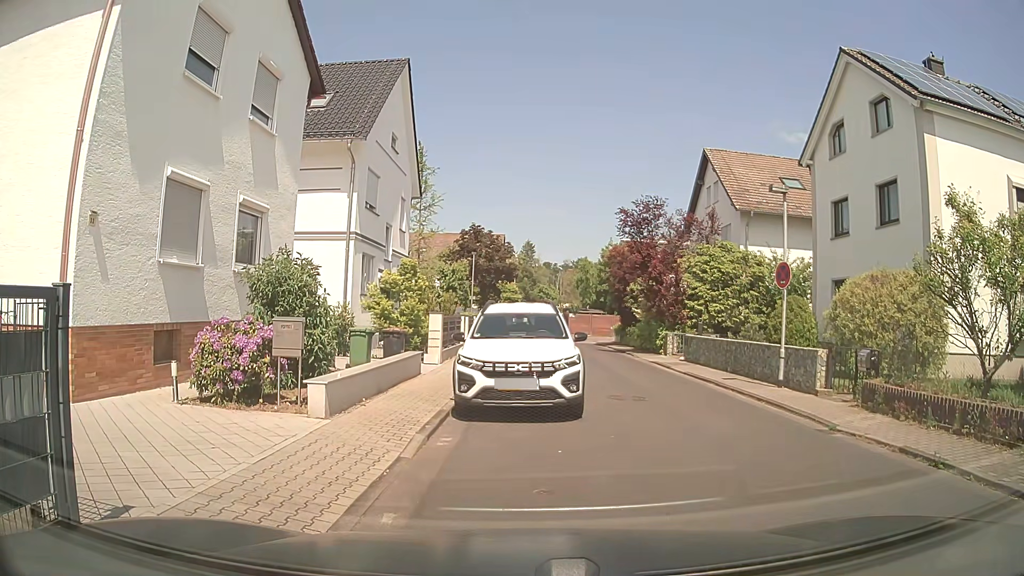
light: Day
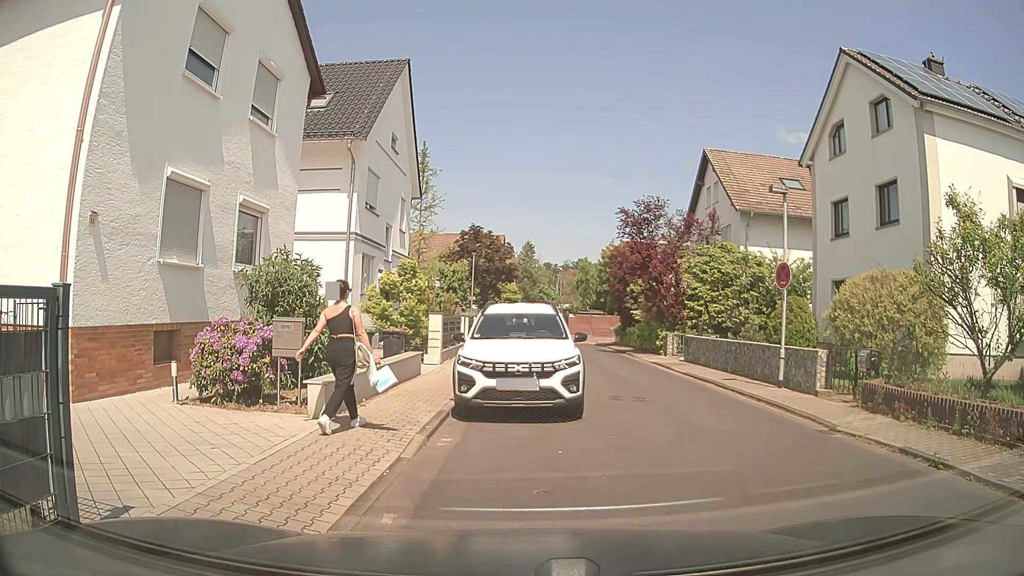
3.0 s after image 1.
(0.0, 0.0) m; 0°
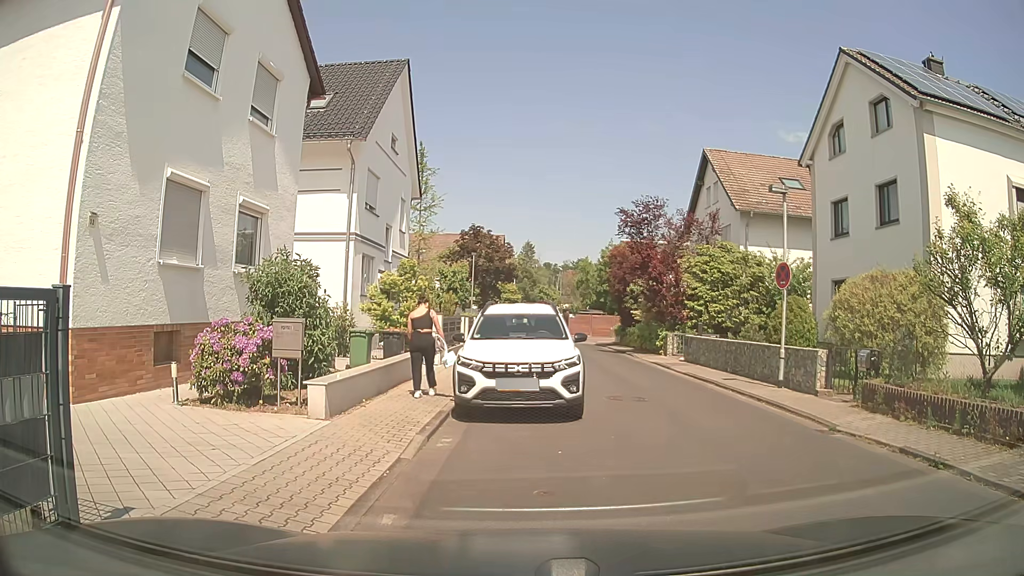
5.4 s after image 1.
(0.0, 0.0) m; 0°
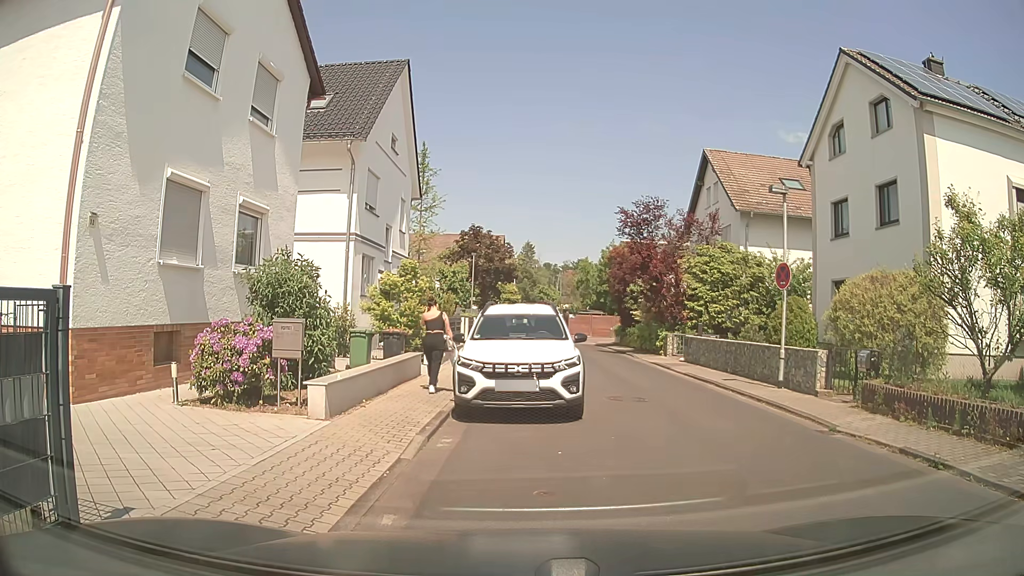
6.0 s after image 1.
(0.0, 0.0) m; 0°
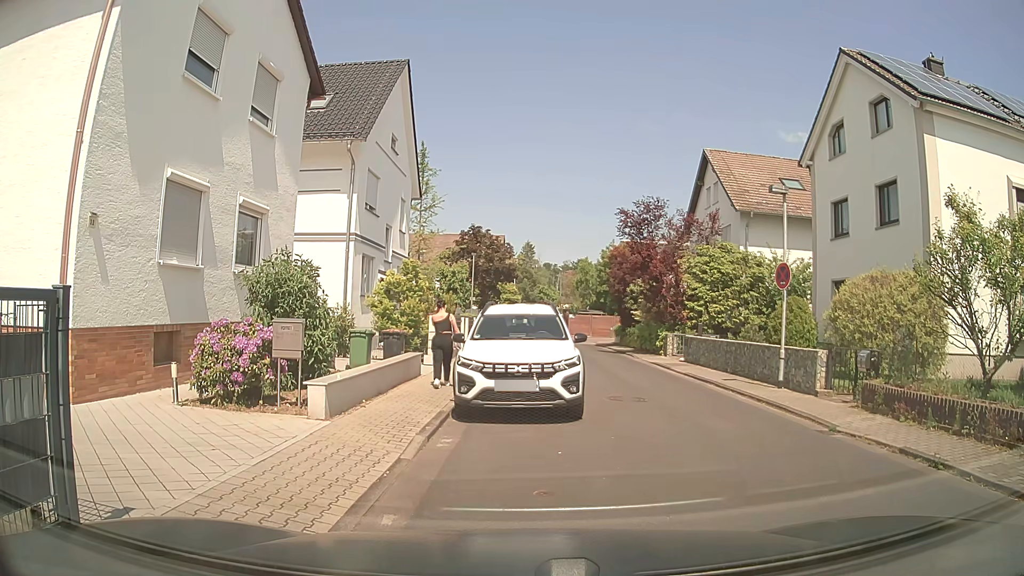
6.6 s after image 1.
(0.0, 0.0) m; 0°
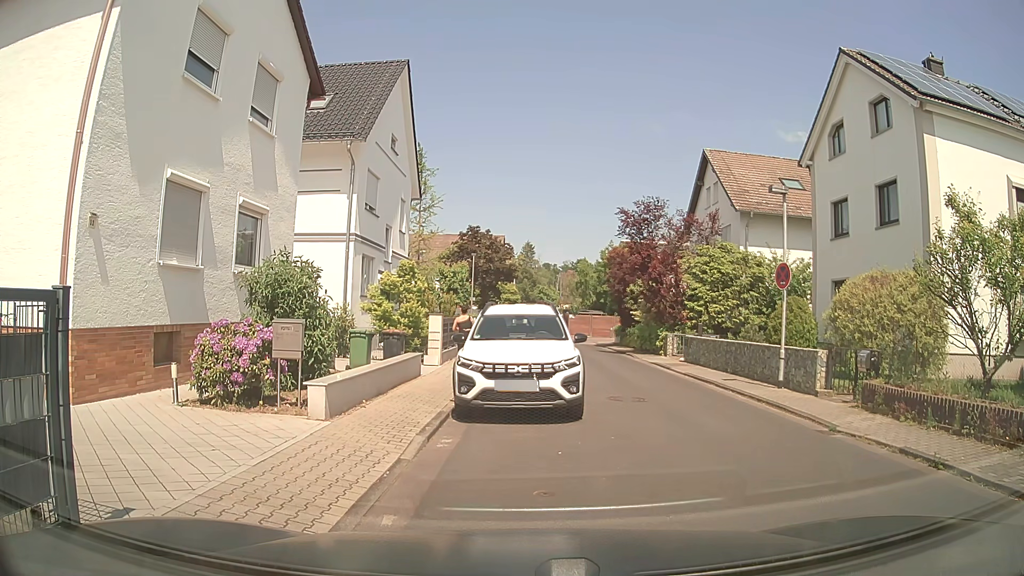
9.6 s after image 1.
(0.0, 0.0) m; 0°
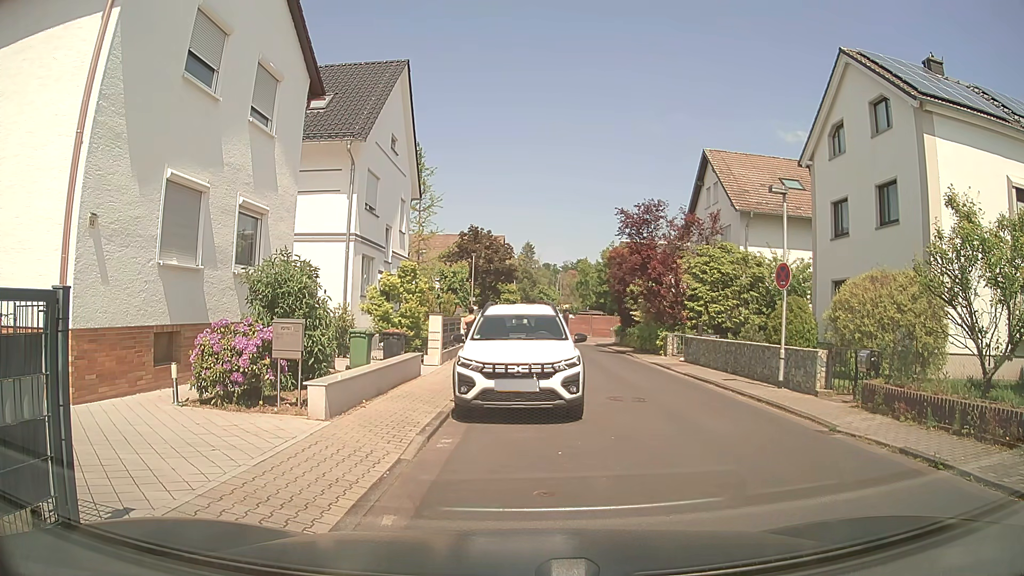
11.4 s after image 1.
(0.0, 0.0) m; 0°
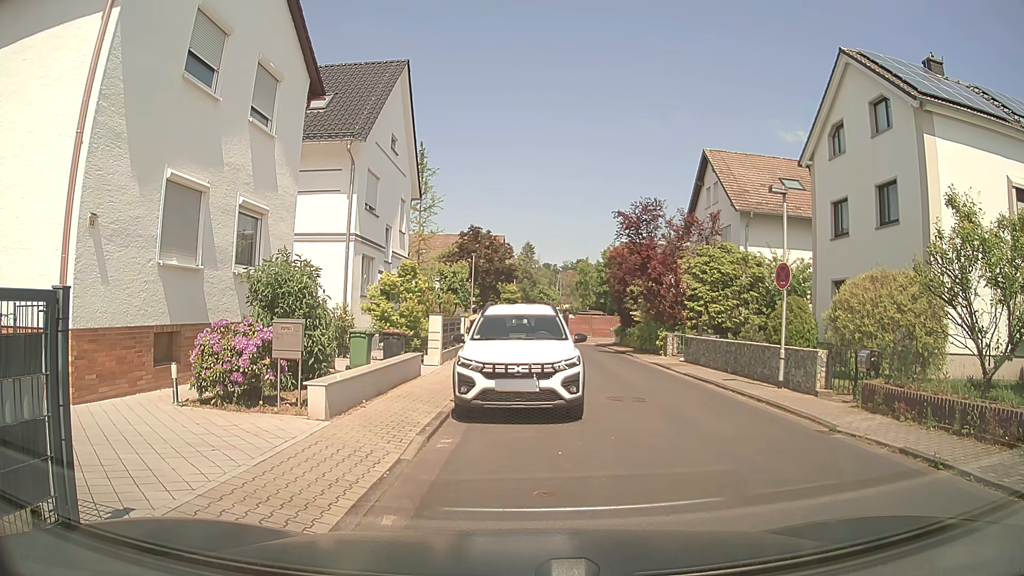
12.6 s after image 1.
(0.0, 0.0) m; 0°
